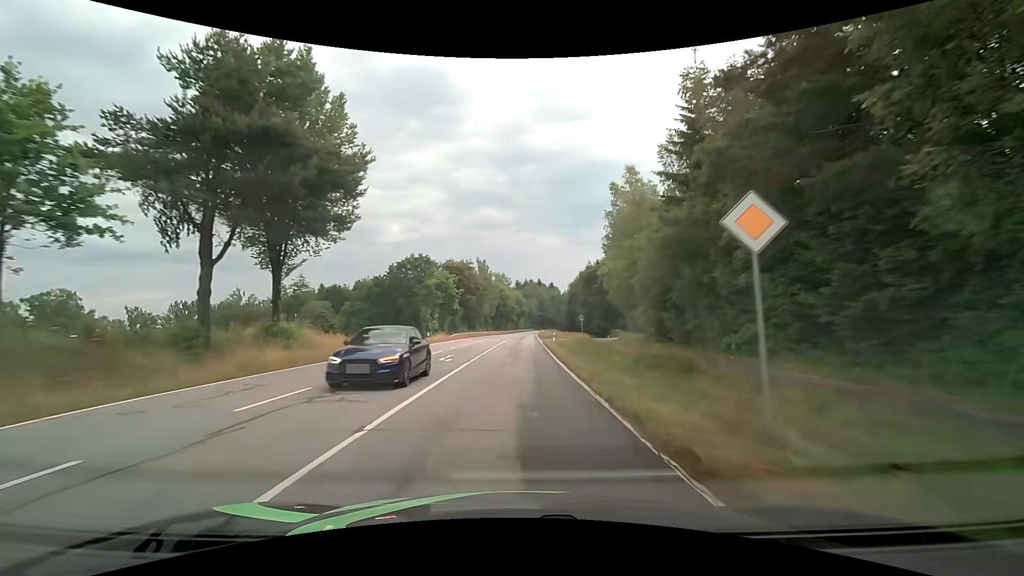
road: tertiary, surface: asphalt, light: Day
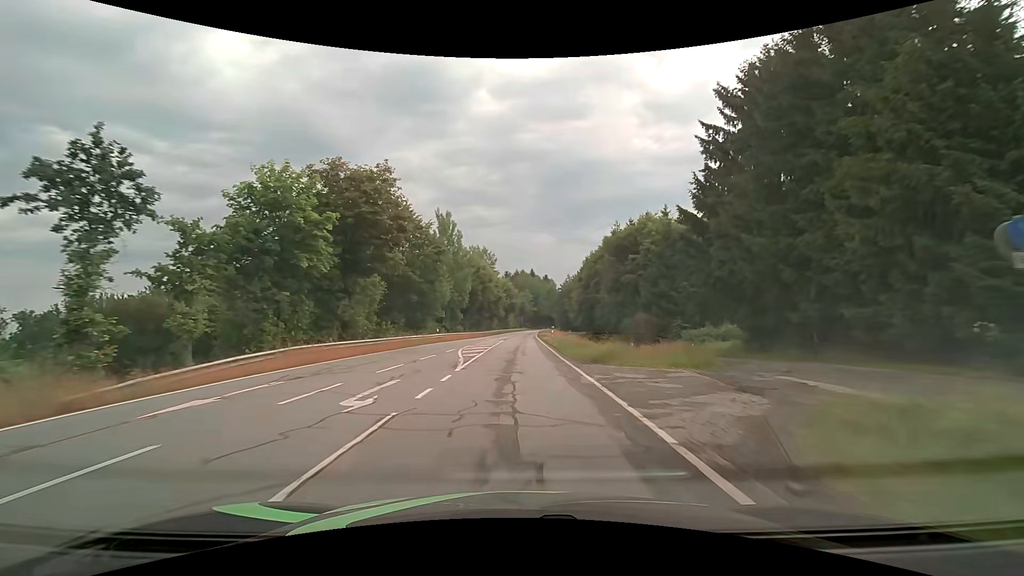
(+0.5, +47.6) m; +1°
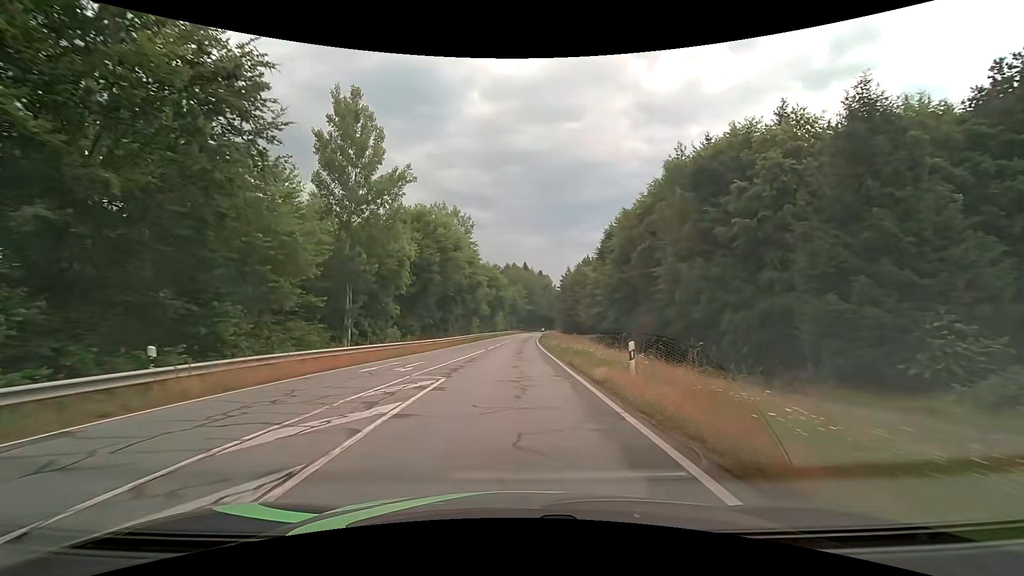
(+0.4, +36.8) m; +1°
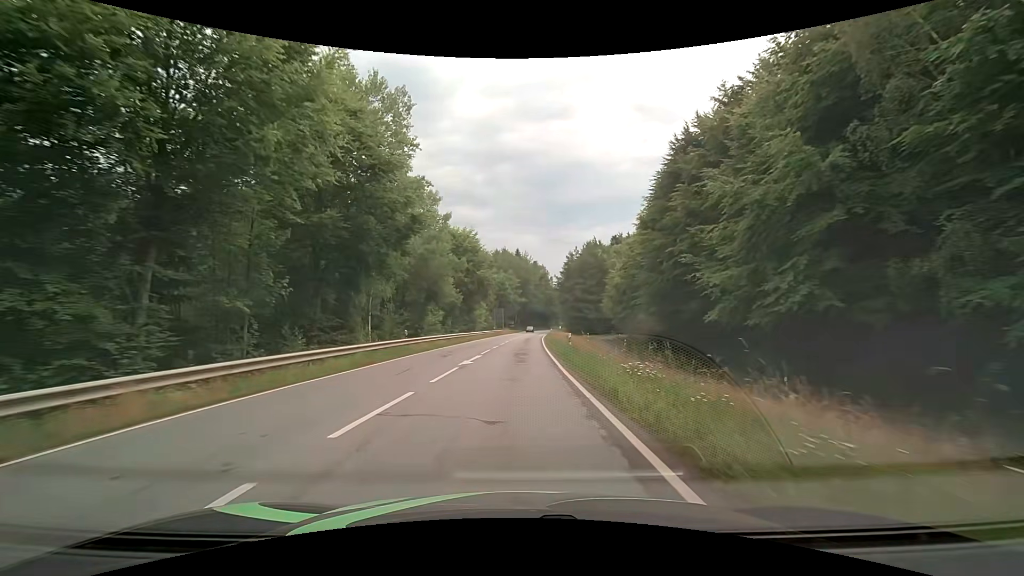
(+0.2, +35.5) m; +1°
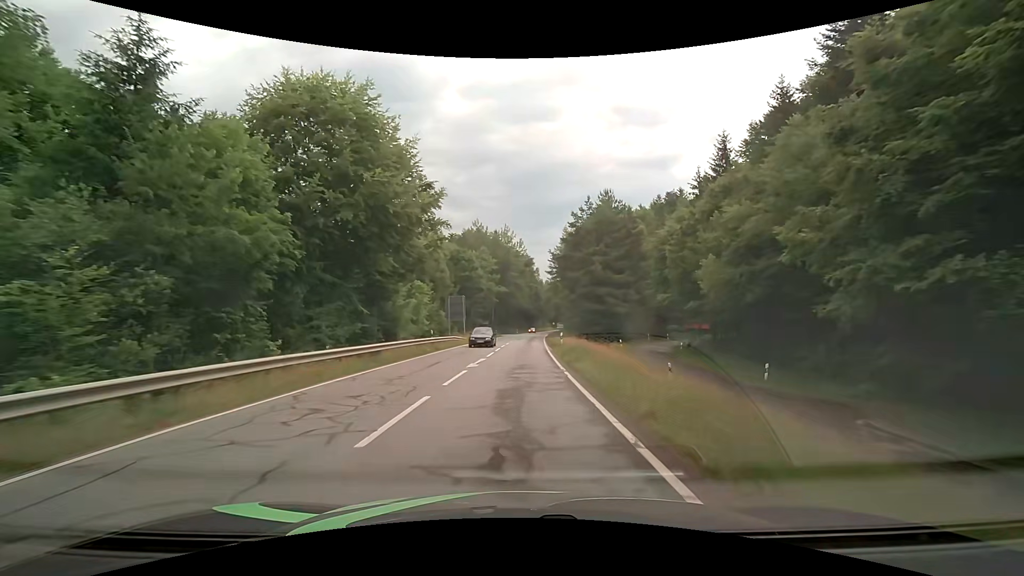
(+0.5, +42.4) m; +2°
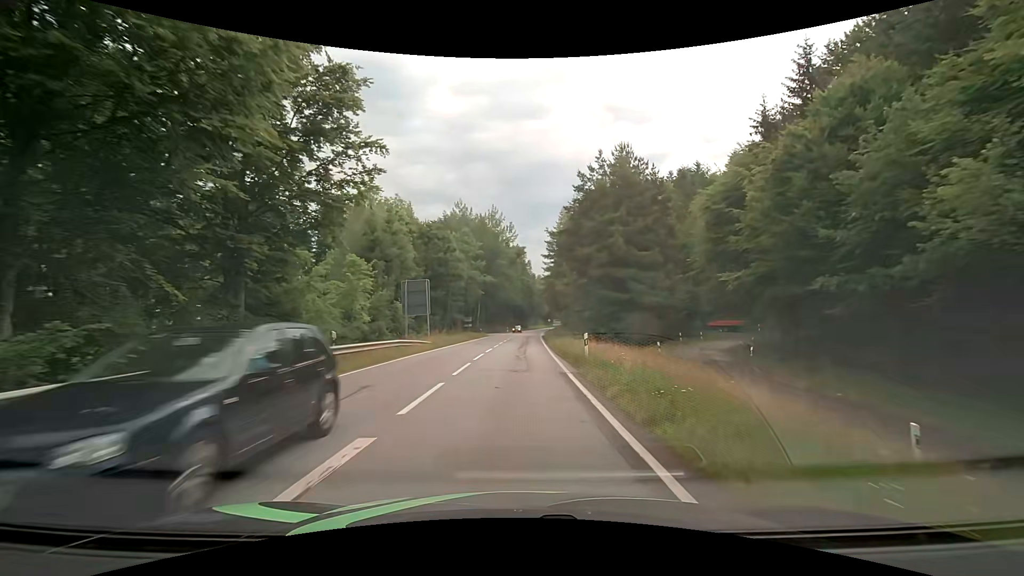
(+0.1, +16.2) m; +1°
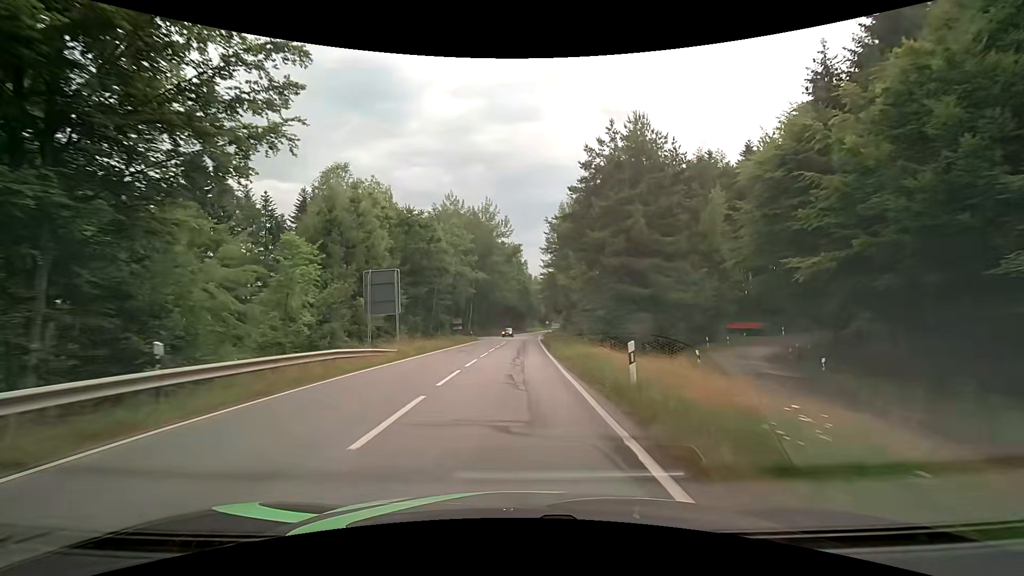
(+0.1, +8.0) m; +1°
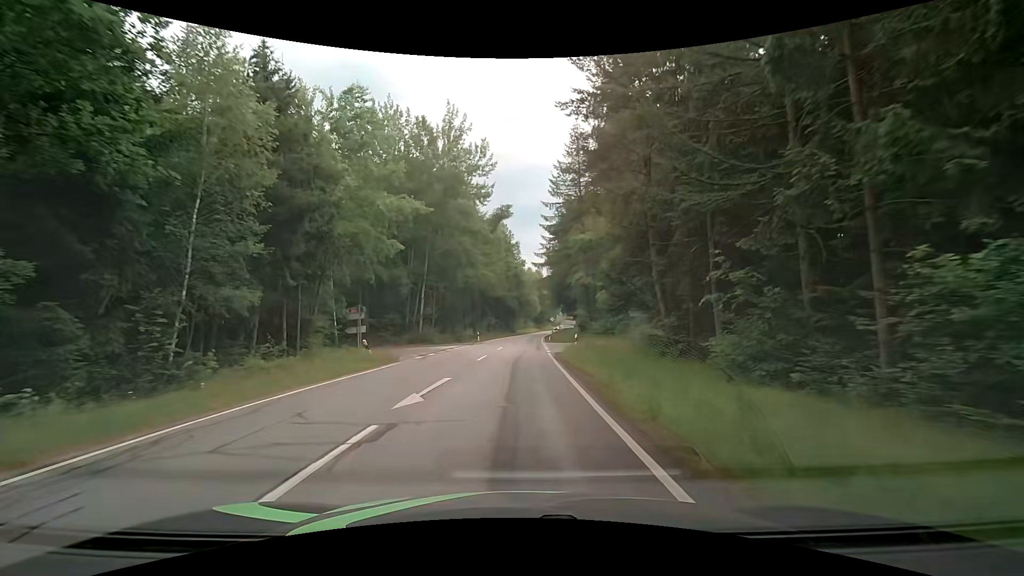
(+0.5, +38.5) m; +1°
(0, +10) (0, +20) (0, +30) (+1, +40) (+1, +50) (+1, +60) (+2, +70) (+2, +80) (+3, +90) (+4, +100) m
